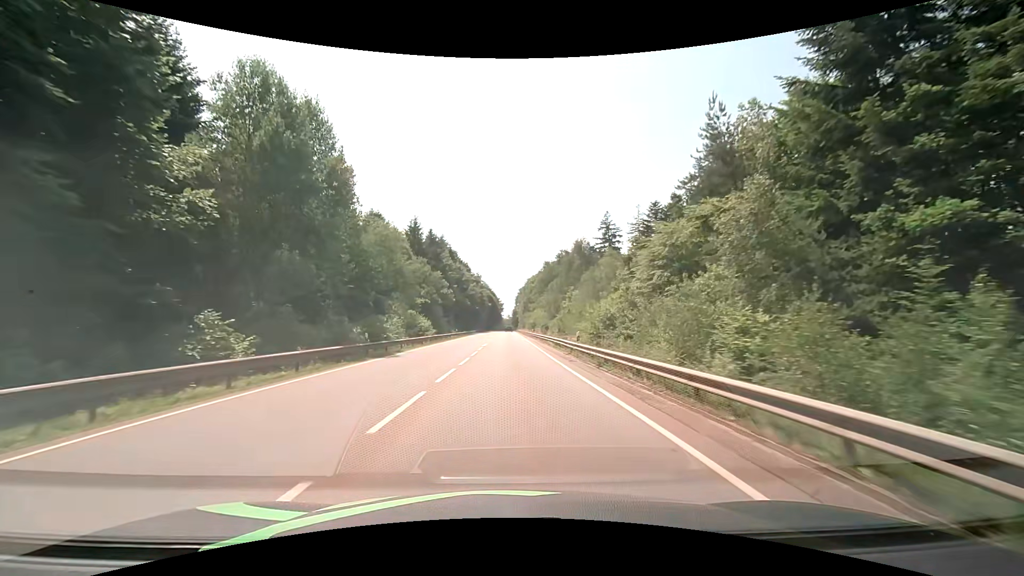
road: secondary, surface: asphalt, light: Day
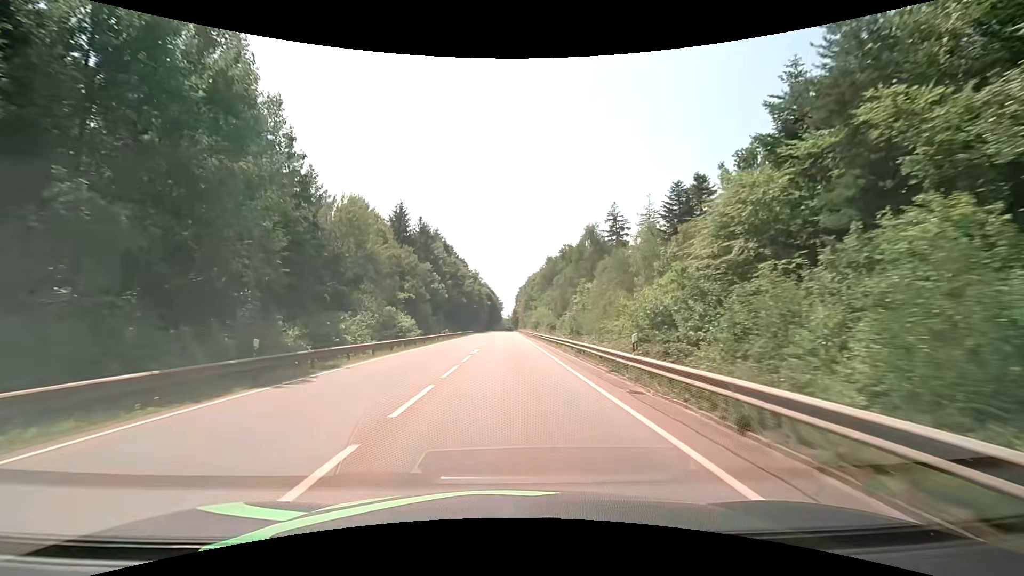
(0.0, +10.7) m; 0°
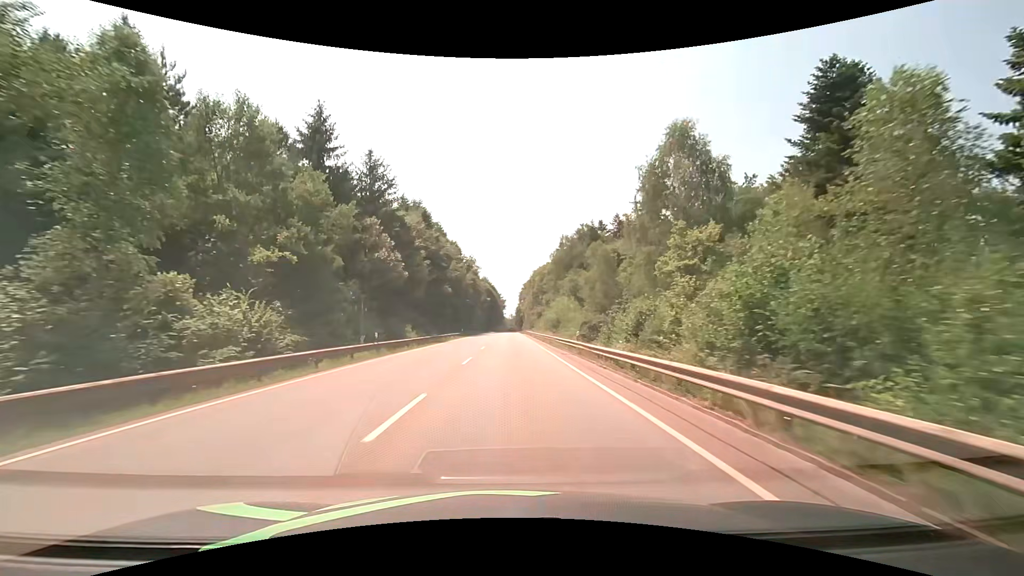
(-0.1, +32.2) m; -1°
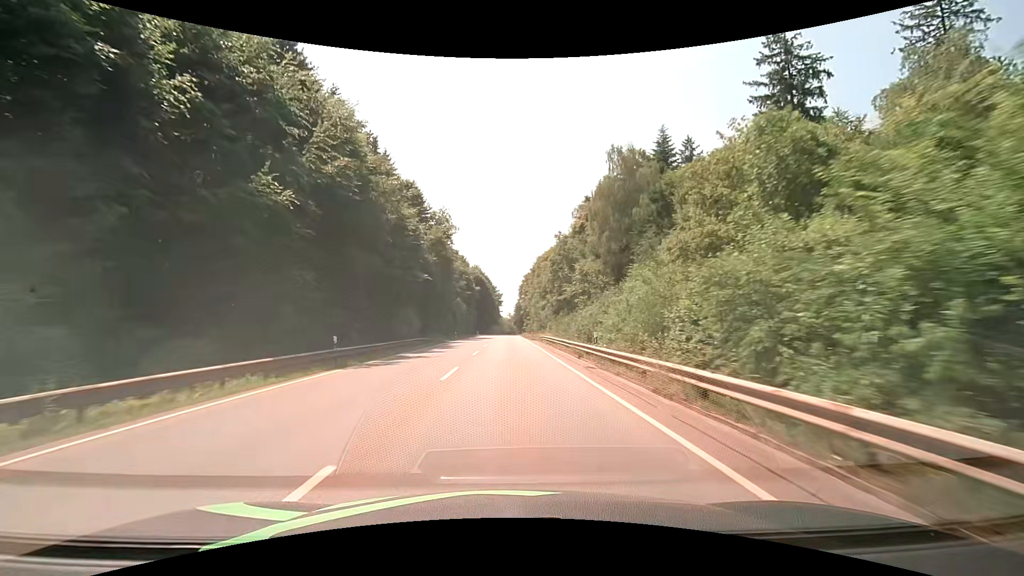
(+0.6, +53.6) m; +1°
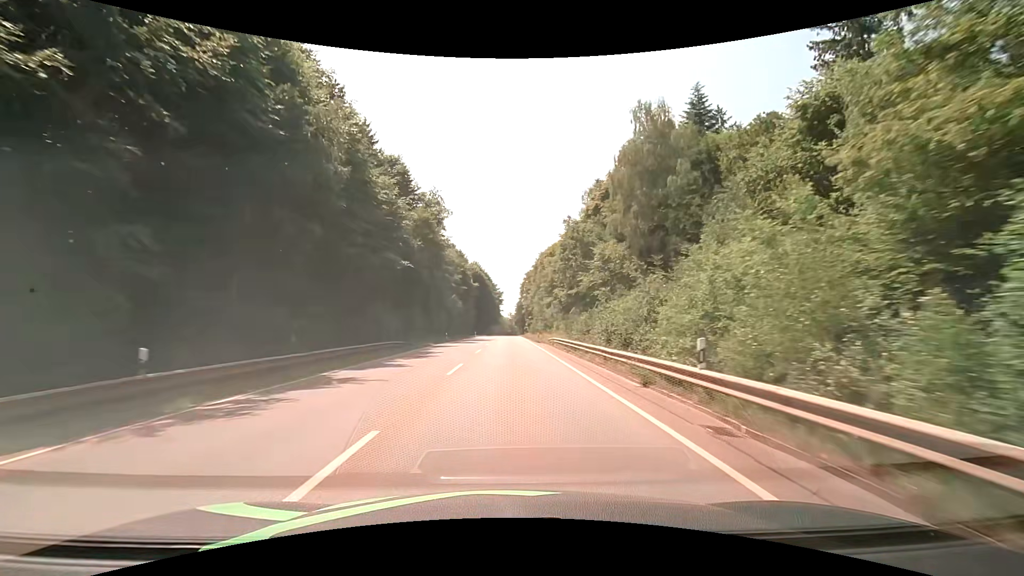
(-0.1, +10.7) m; 0°
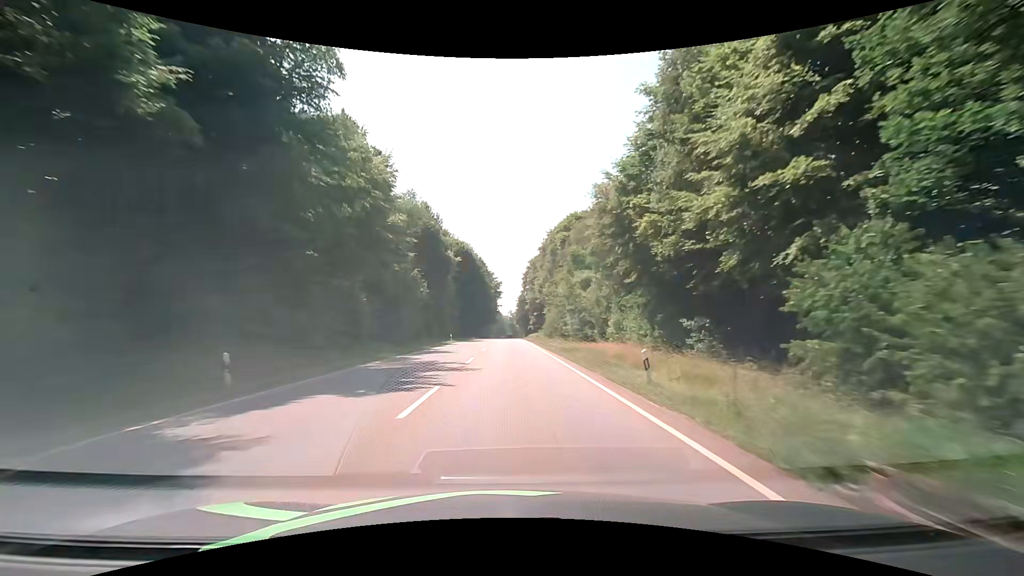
(+0.1, +42.9) m; 0°
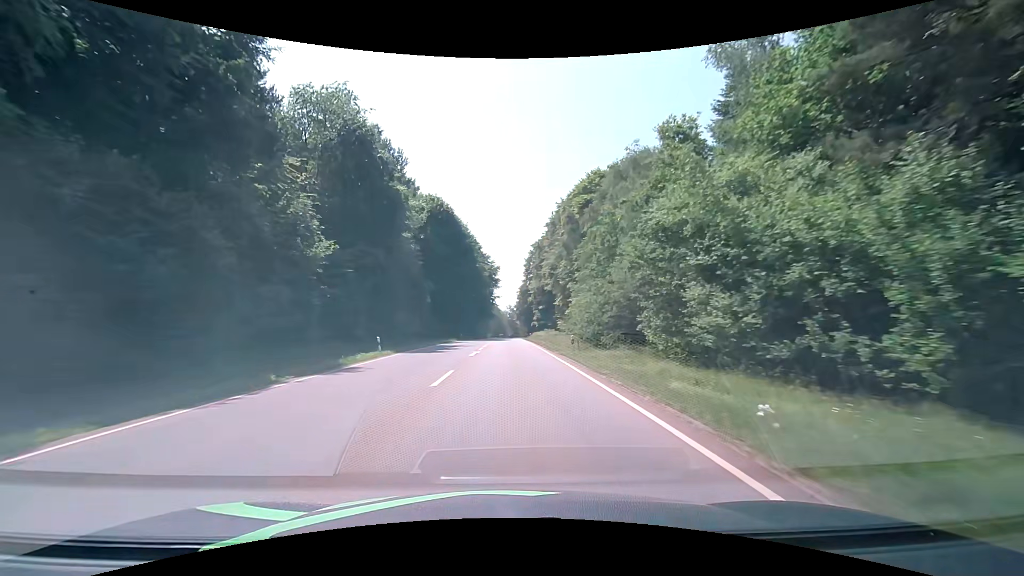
(-0.1, +32.3) m; 0°
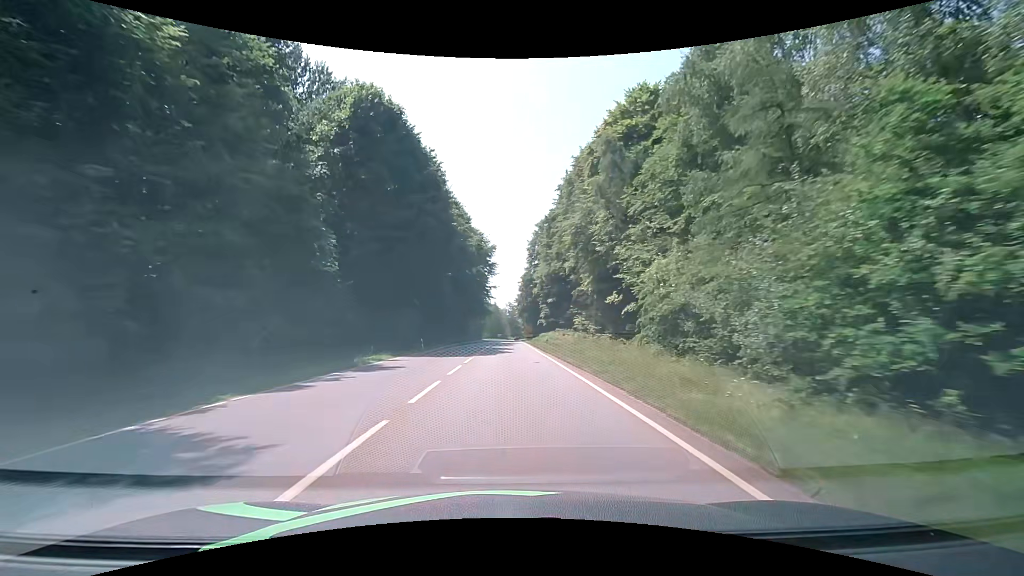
(+0.1, +32.4) m; 0°
(0, +10) (0, +20) (0, +30) (0, +40) (0, +50) (0, +60) (0, +70) (0, +80) (0, +90) (0, +100) m
